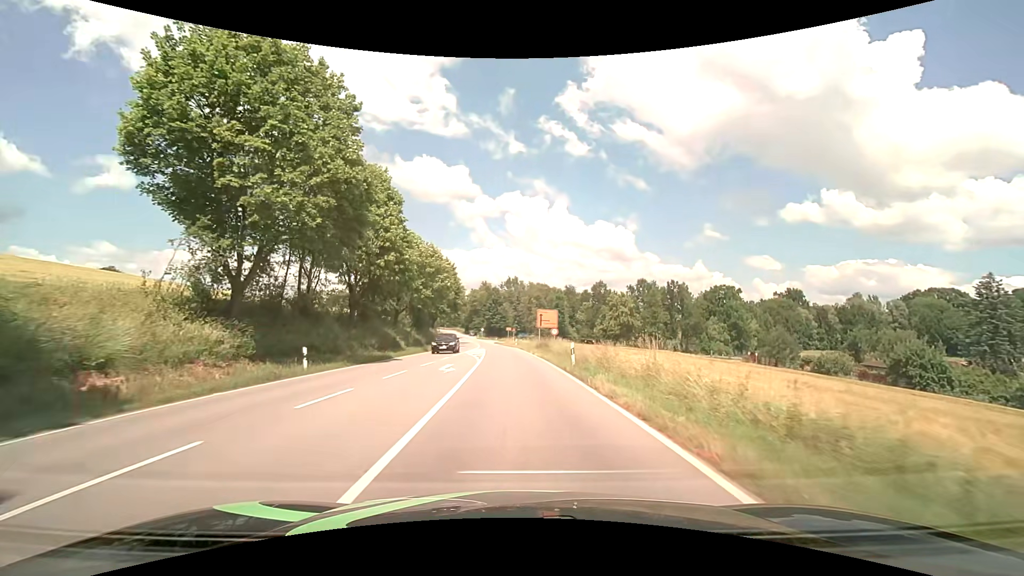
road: secondary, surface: asphalt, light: Day
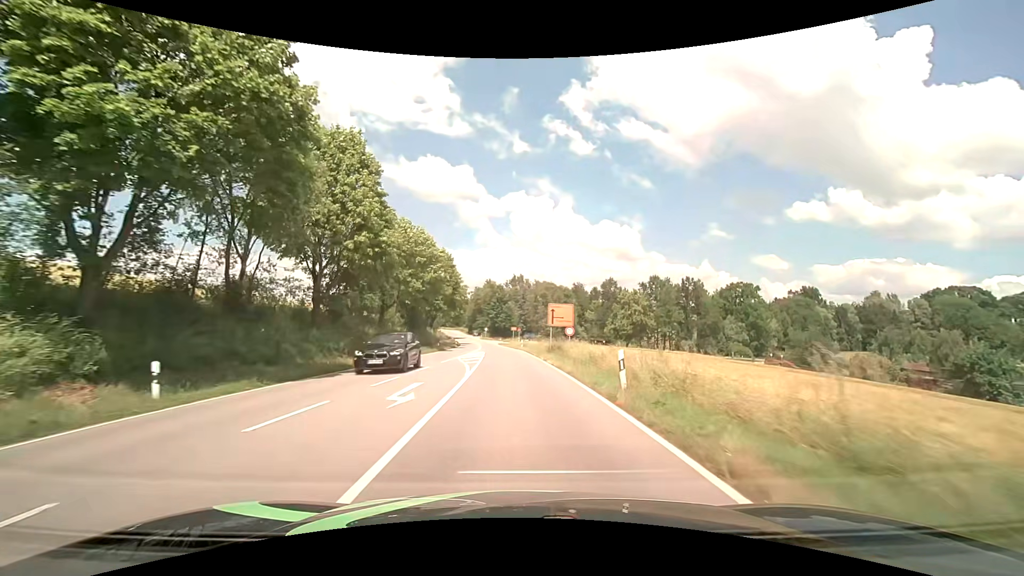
(-0.1, +8.4) m; -1°
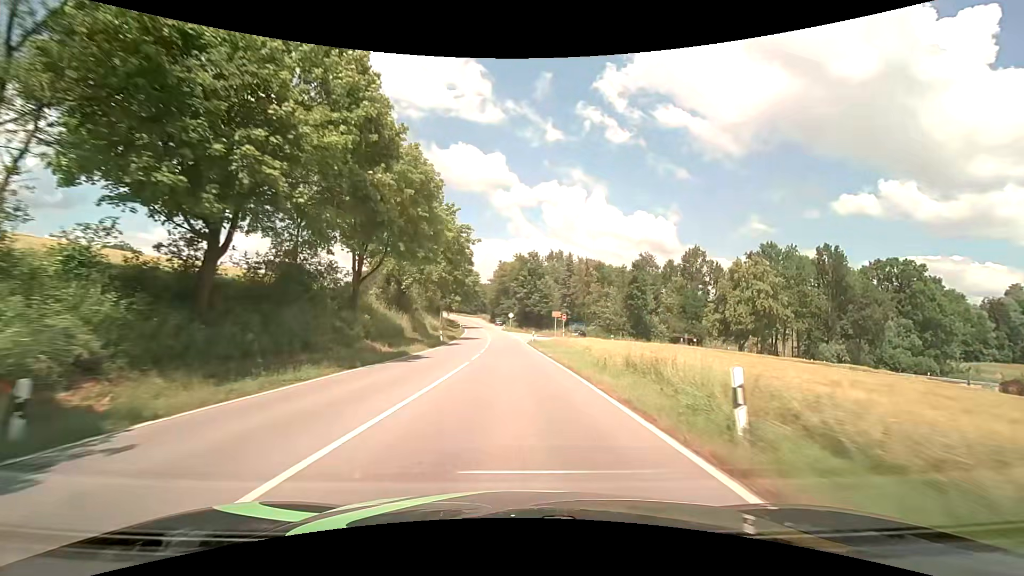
(-1.7, +48.6) m; -4°
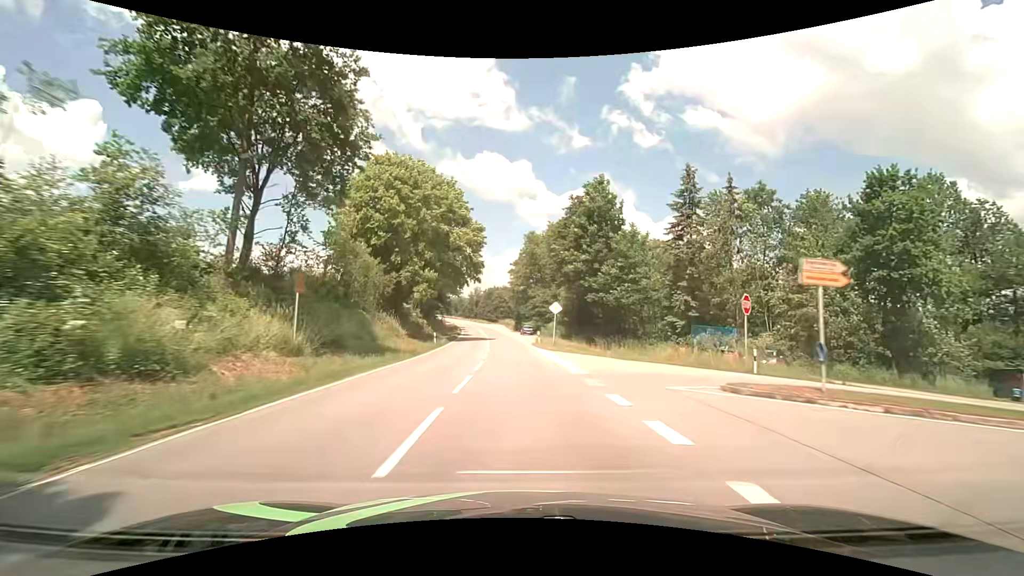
(-1.6, +53.8) m; -3°
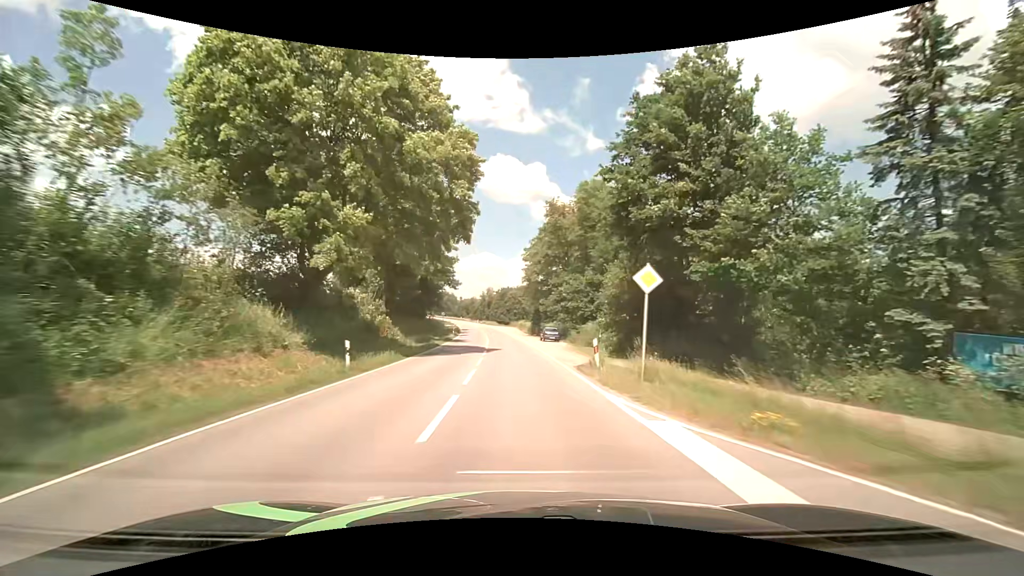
(-0.4, +22.7) m; -2°
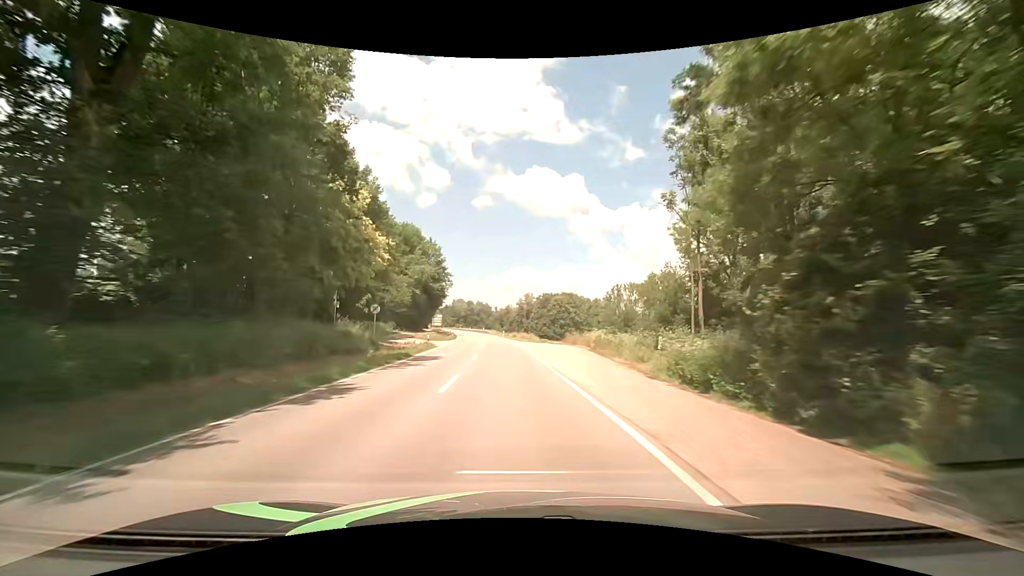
(-2.2, +61.9) m; -5°
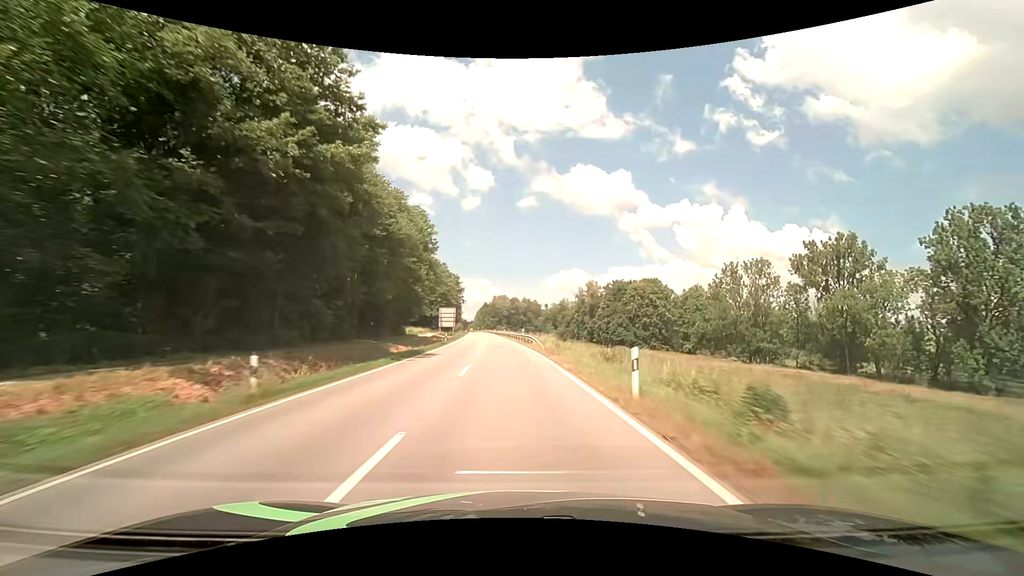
(-3.5, +69.3) m; -5°
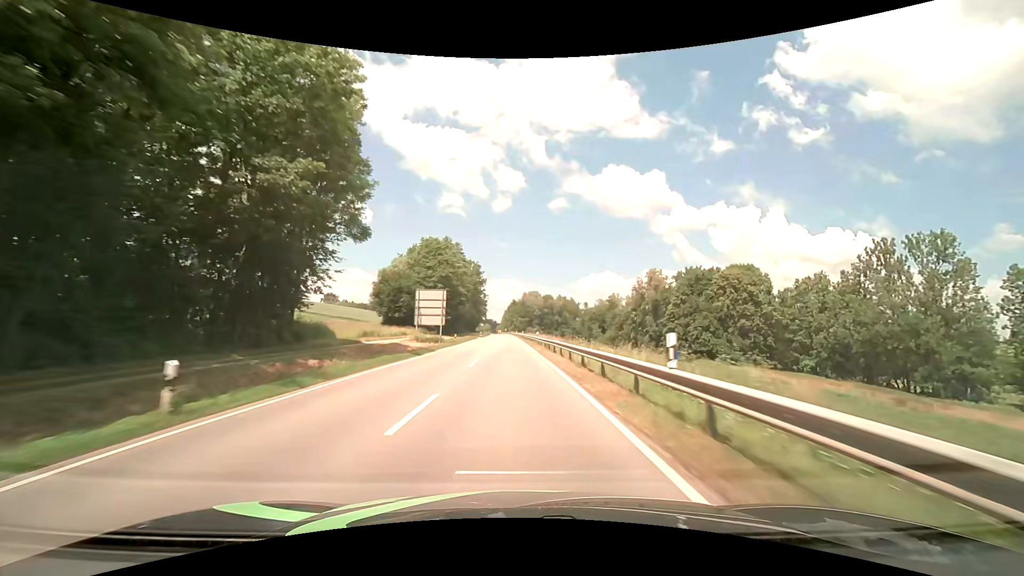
(-1.6, +44.6) m; -4°
(0, +10) (0, +20) (0, +30) (-1, +40) (-1, +50) (-1, +60) (-1, +70) (-2, +80) (-2, +90) (-2, +100) m
